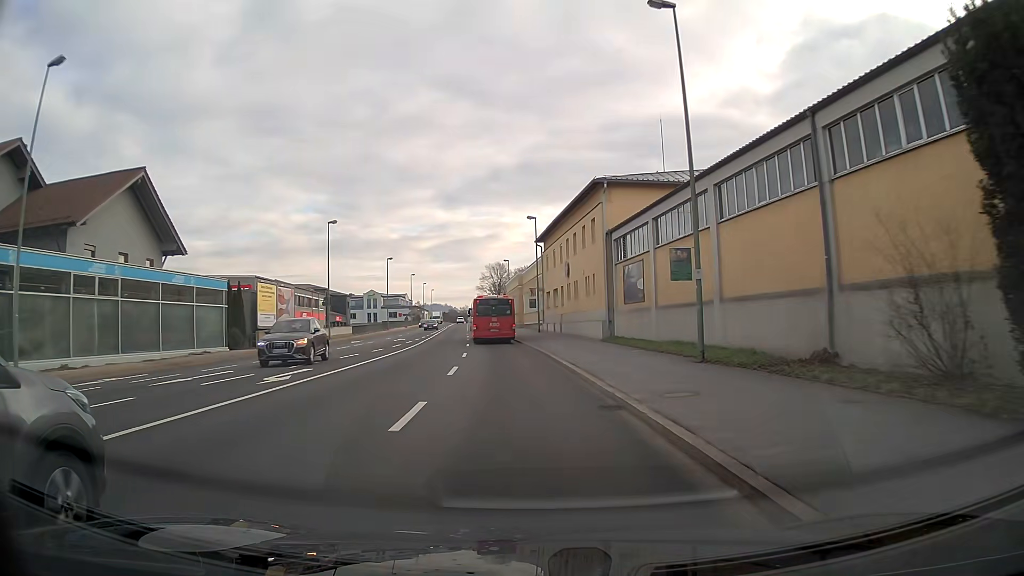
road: primary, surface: asphalt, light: Day
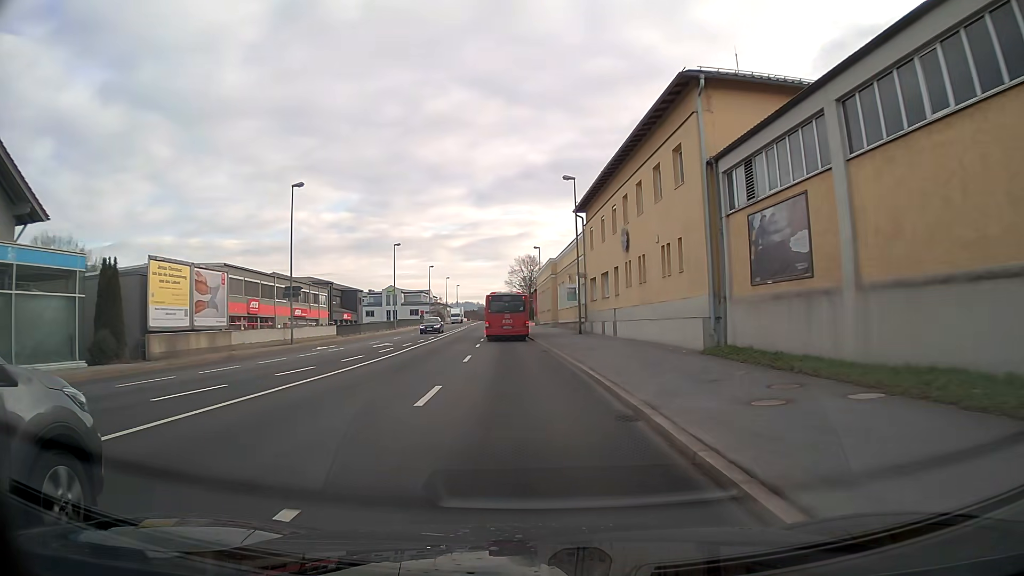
(-0.5, +15.9) m; -3°
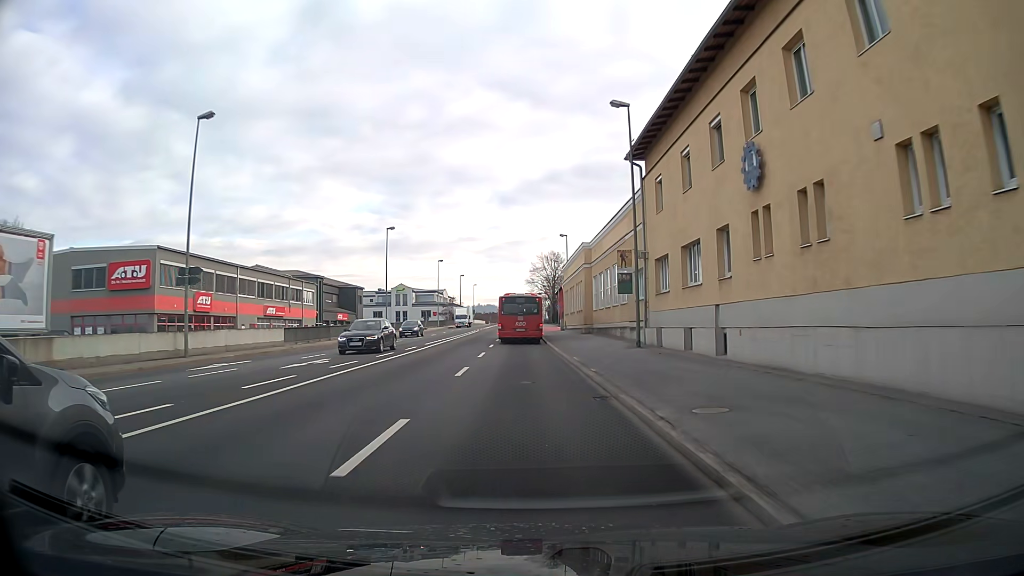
(-0.1, +15.9) m; -1°
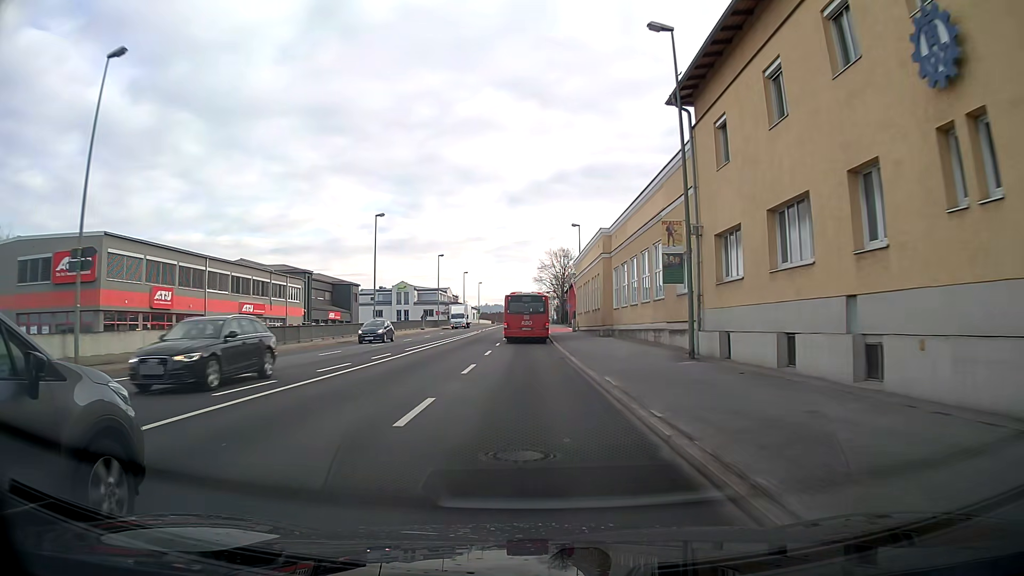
(0.0, +7.9) m; -1°
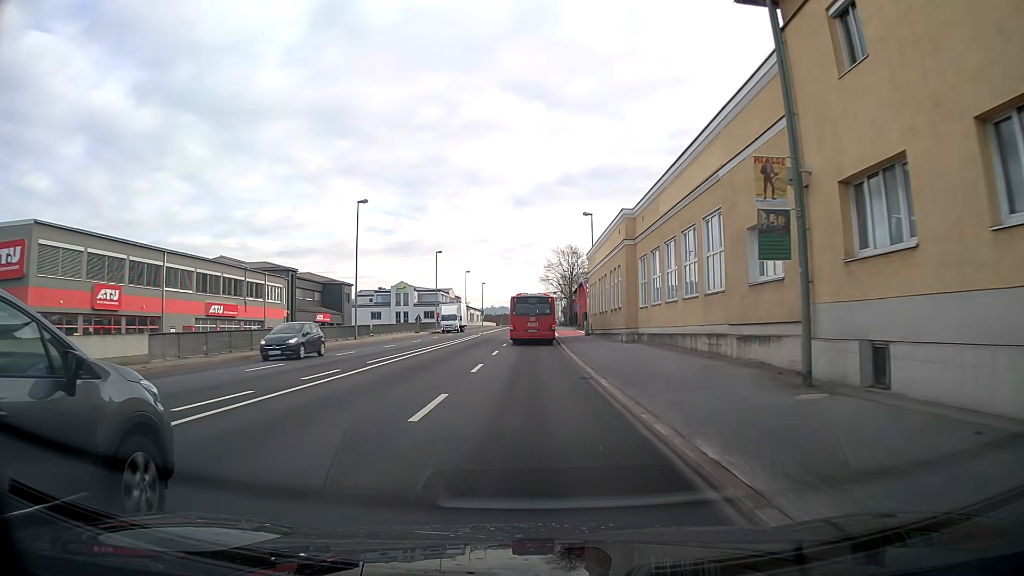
(0.0, +7.9) m; 0°
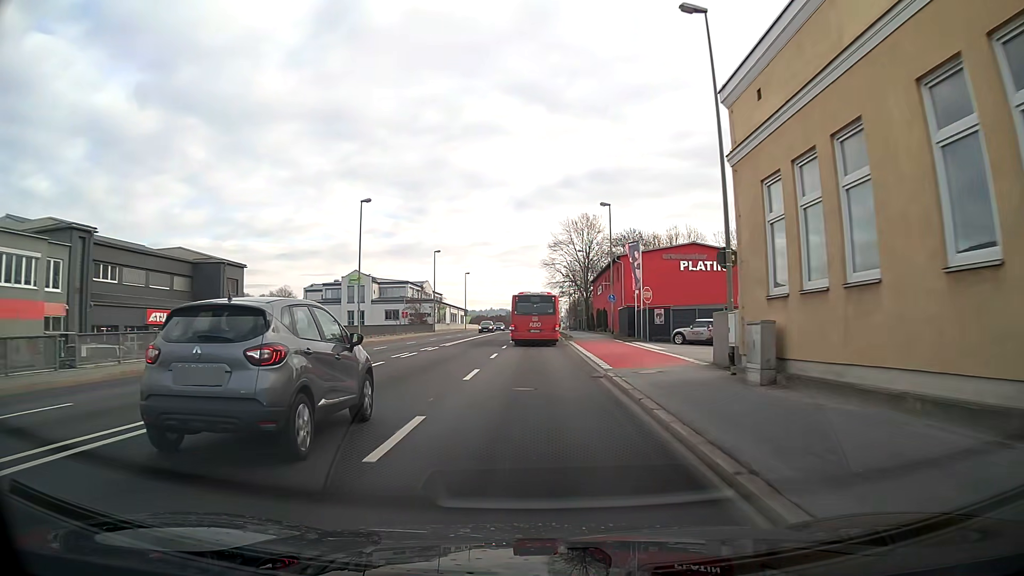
(-0.1, +39.3) m; 0°
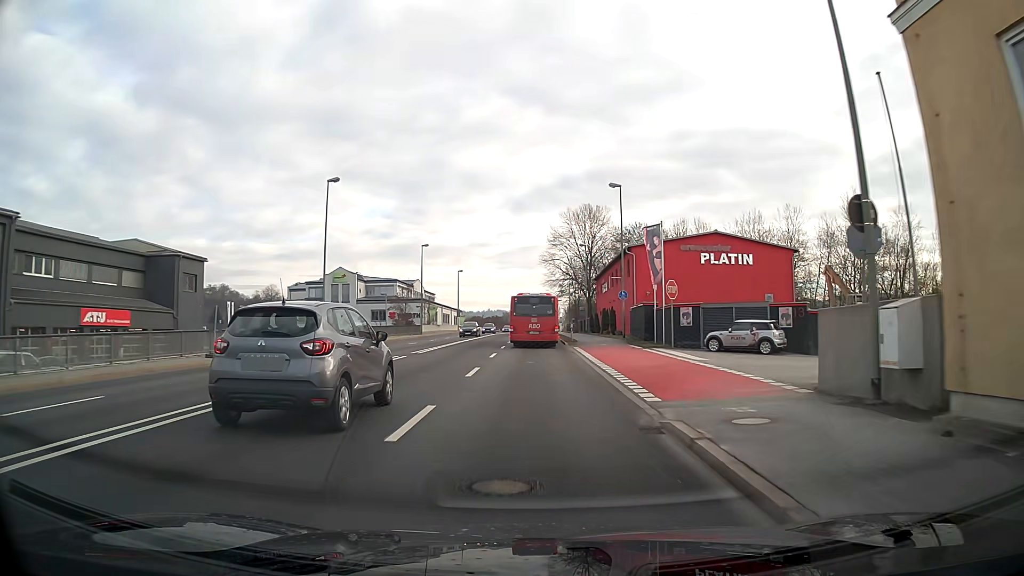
(0.0, +7.9) m; 0°
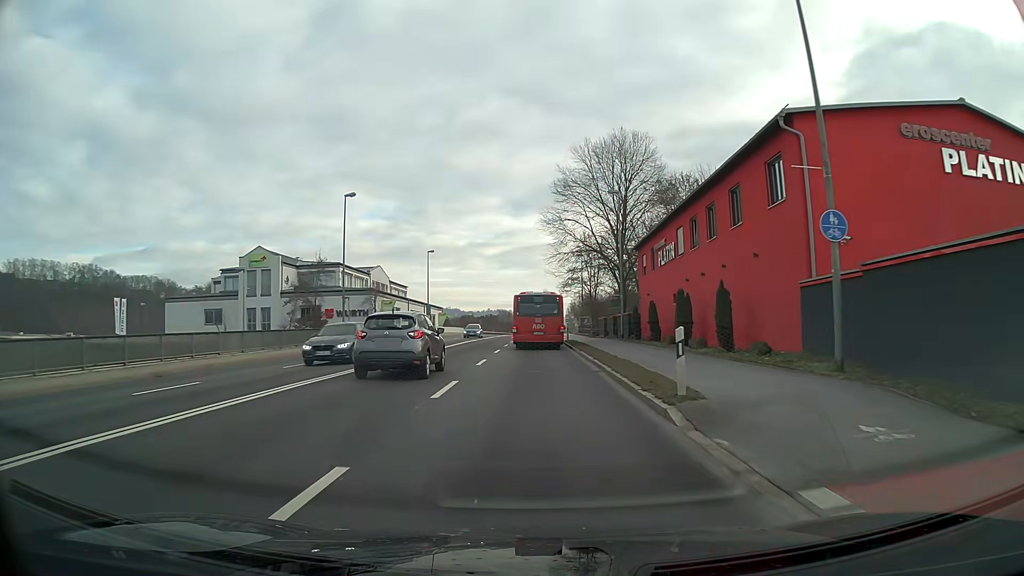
(0.0, +31.9) m; 0°
(0, +10) (0, +20) (0, +30) (0, +40) (0, +50) (0, +60) (0, +70) (0, +80) (0, +90) (+1, +100) m
